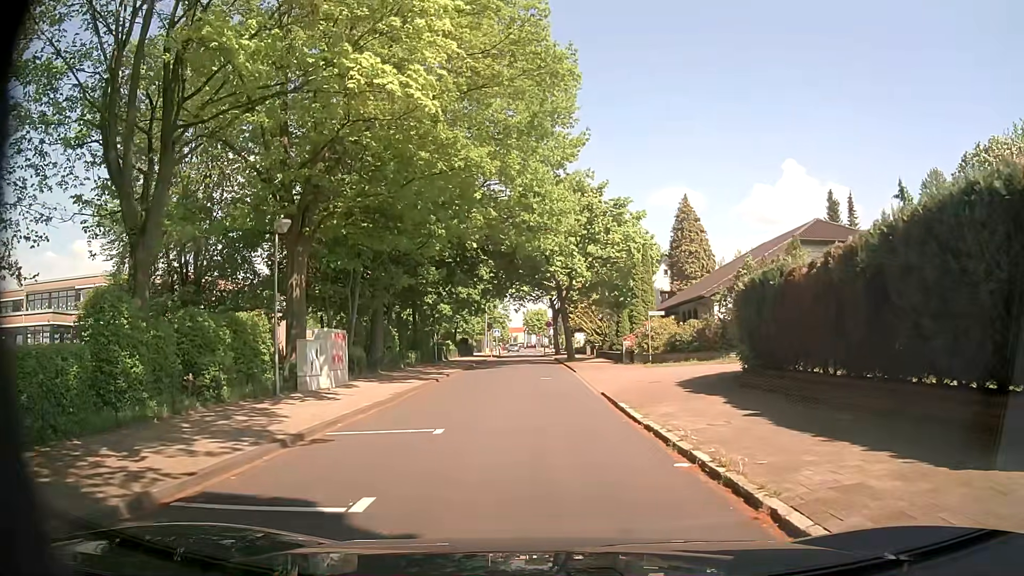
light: Day
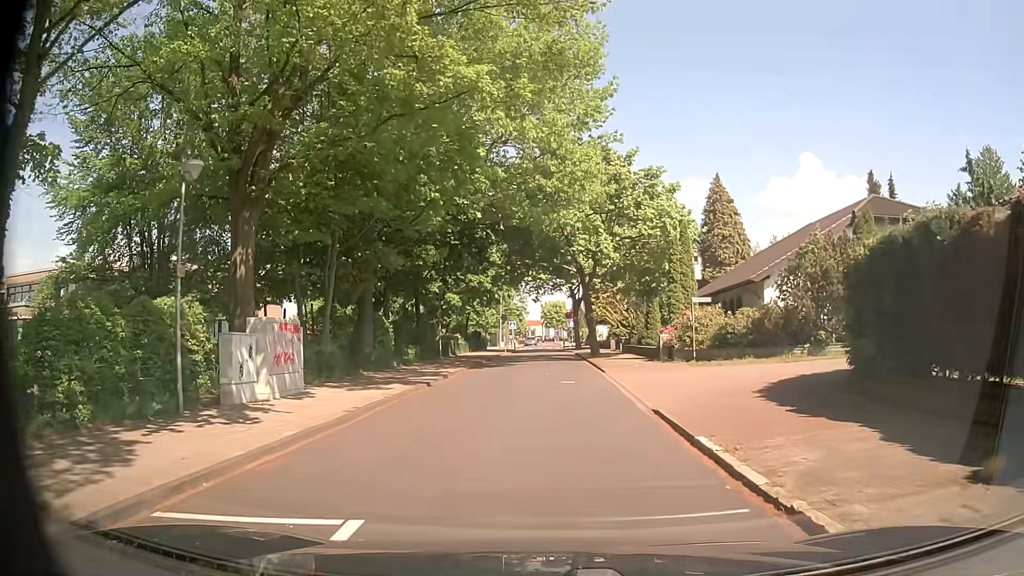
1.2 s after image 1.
(0.0, +5.8) m; -1°
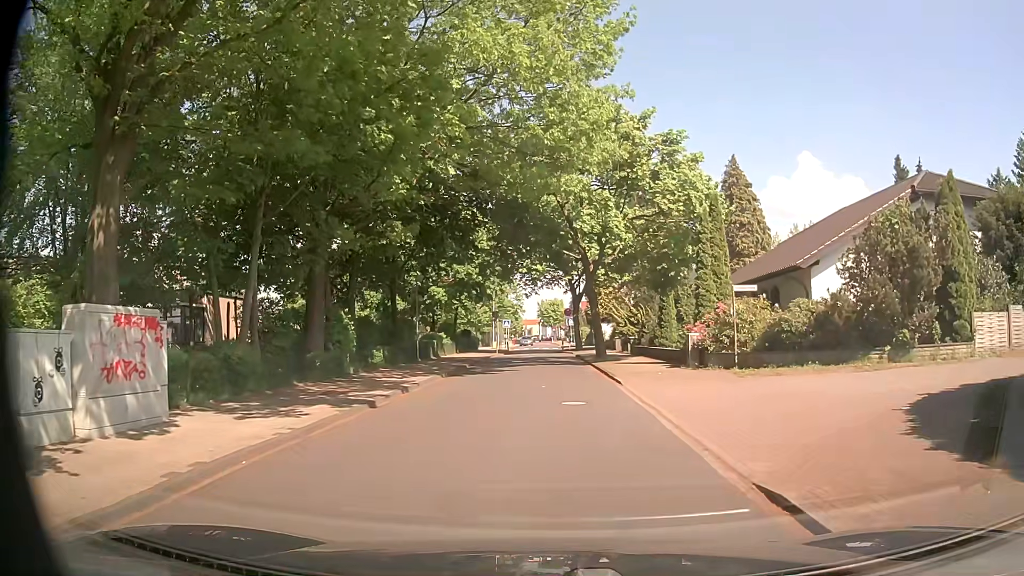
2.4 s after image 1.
(-0.1, +6.3) m; 0°
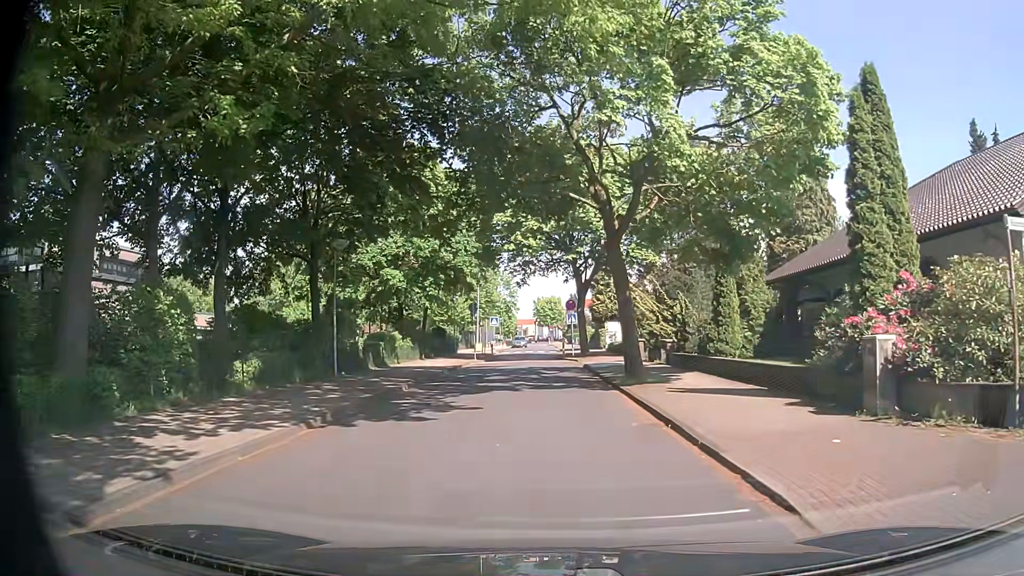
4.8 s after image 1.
(0.0, +13.2) m; -1°
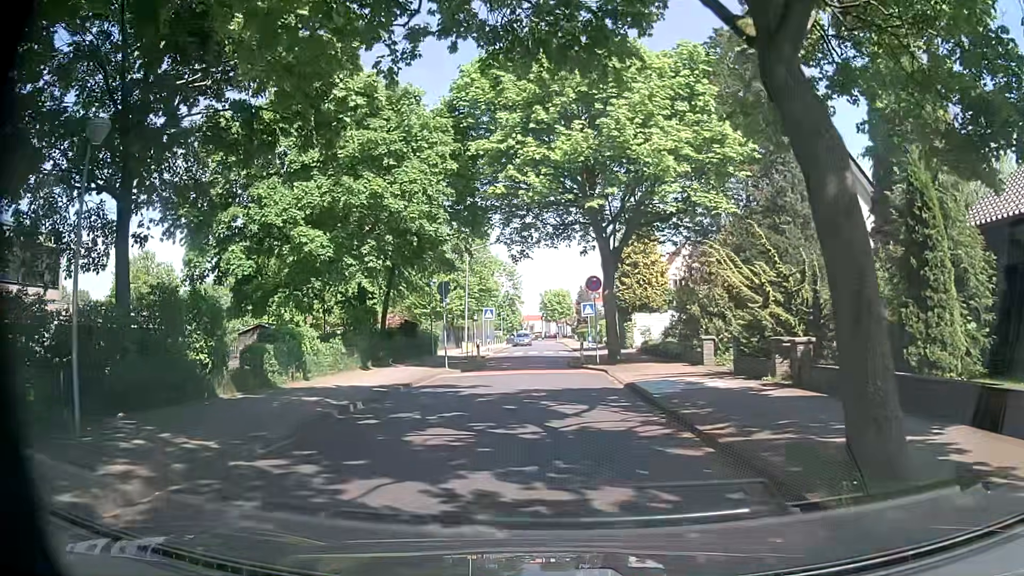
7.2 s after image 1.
(+0.2, +13.3) m; 0°
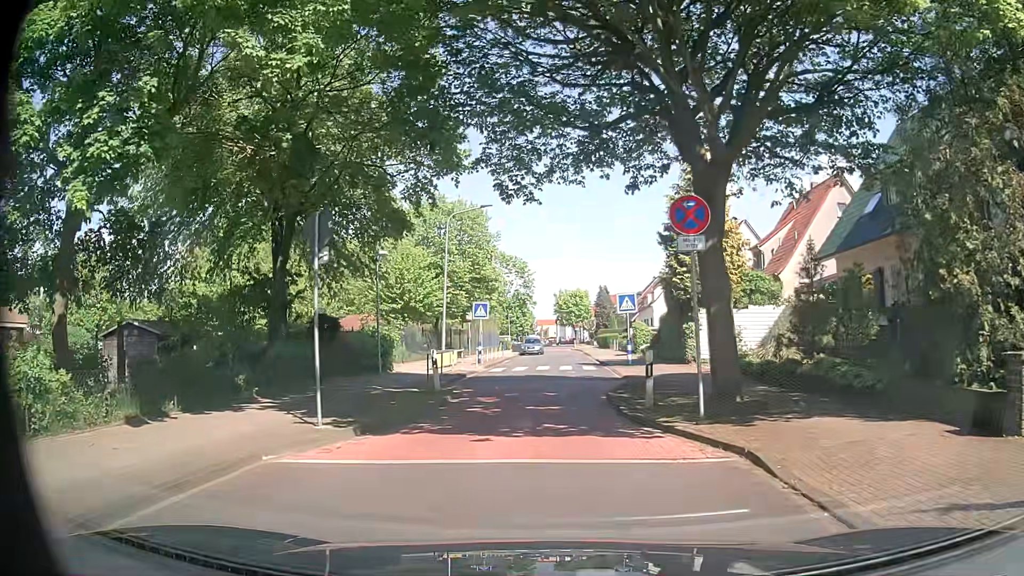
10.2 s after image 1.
(0.0, +15.0) m; -1°
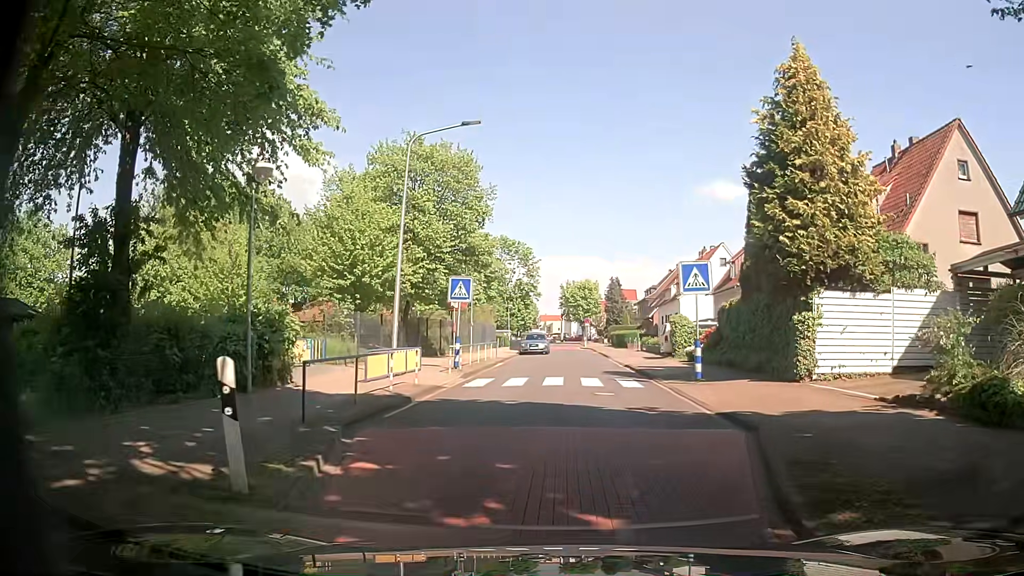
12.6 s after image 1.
(-0.3, +11.7) m; -1°
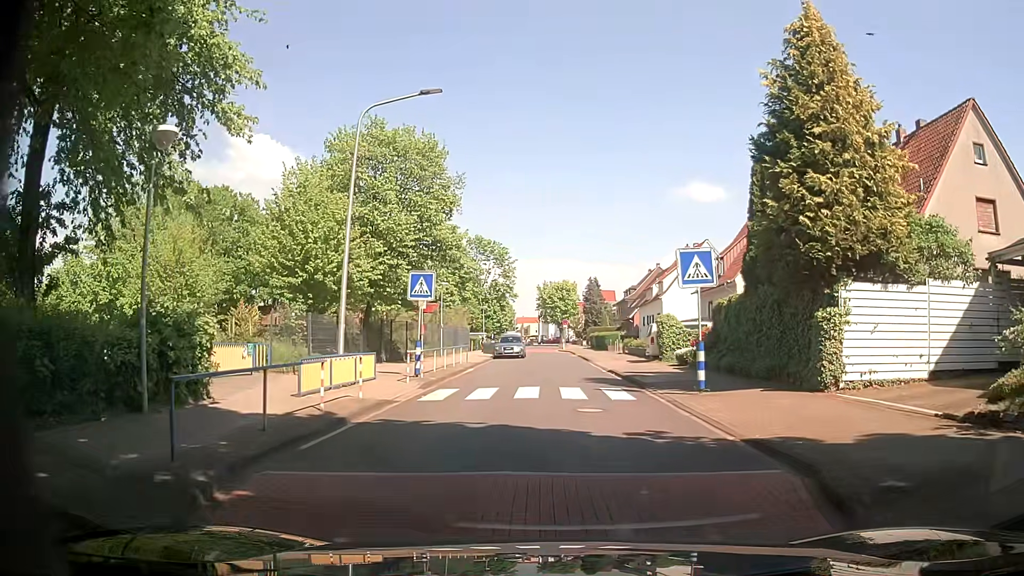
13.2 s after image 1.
(+0.1, +2.9) m; +1°
